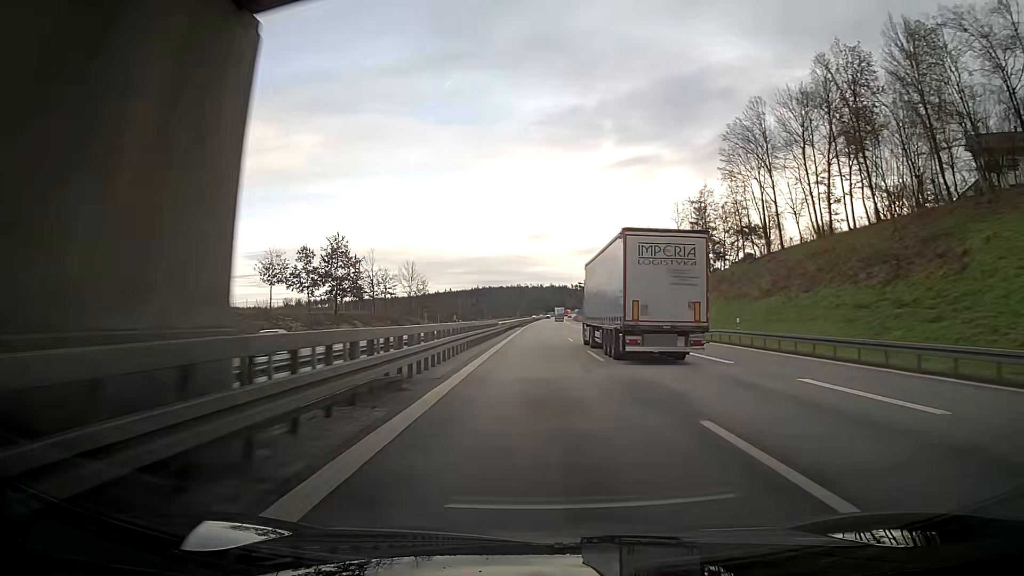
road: motorway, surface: asphalt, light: Day
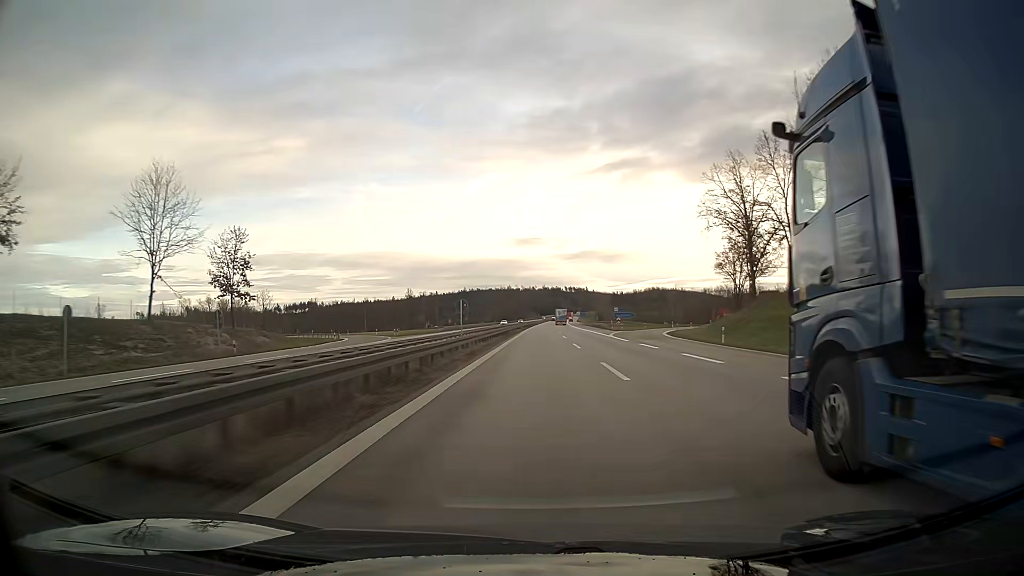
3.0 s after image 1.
(+0.7, +95.0) m; +1°
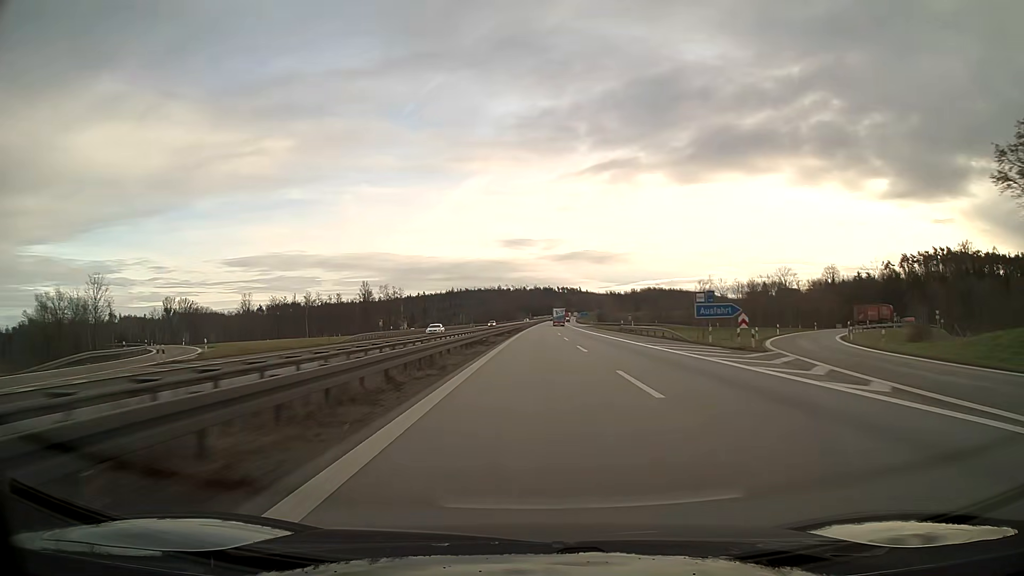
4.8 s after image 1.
(+0.3, +57.0) m; +1°
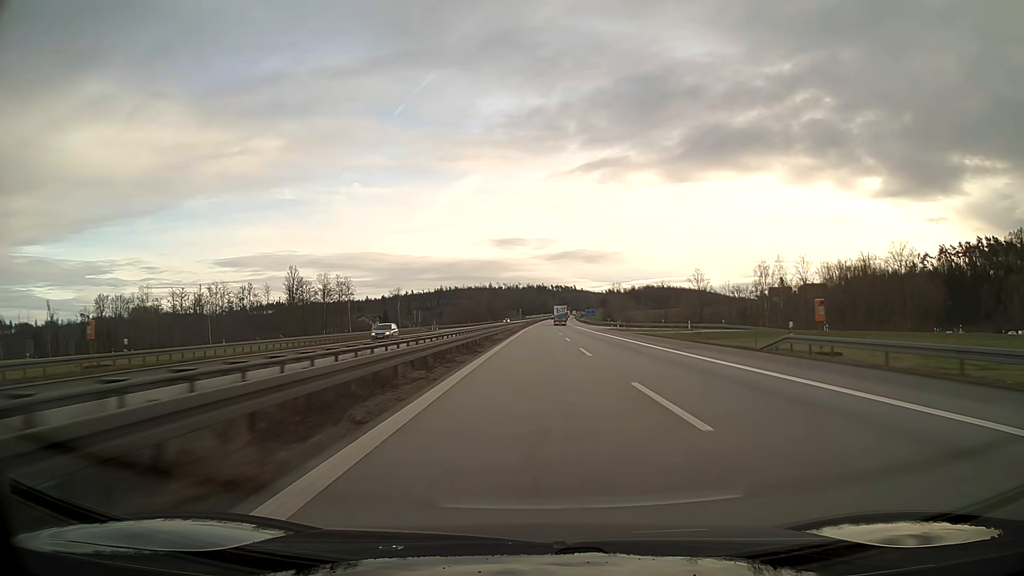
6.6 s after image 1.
(+0.3, +57.0) m; +1°
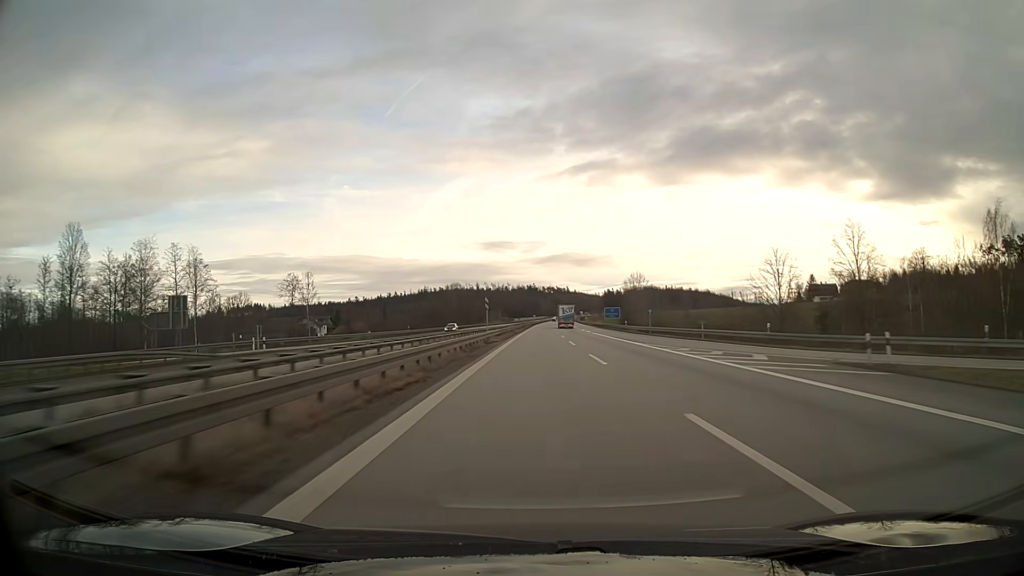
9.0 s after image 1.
(+0.5, +75.9) m; +1°
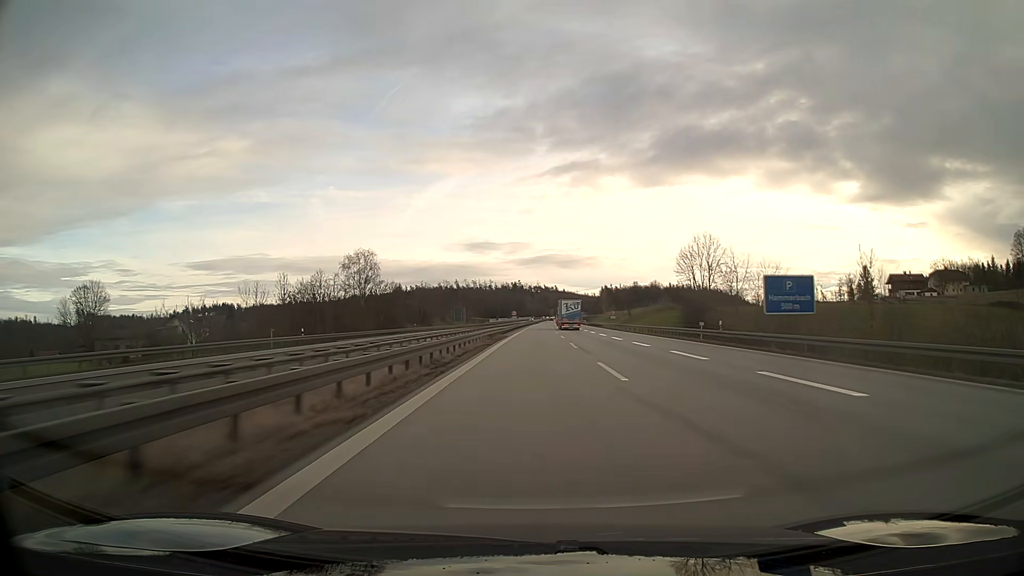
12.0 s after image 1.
(+1.0, +95.2) m; +1°
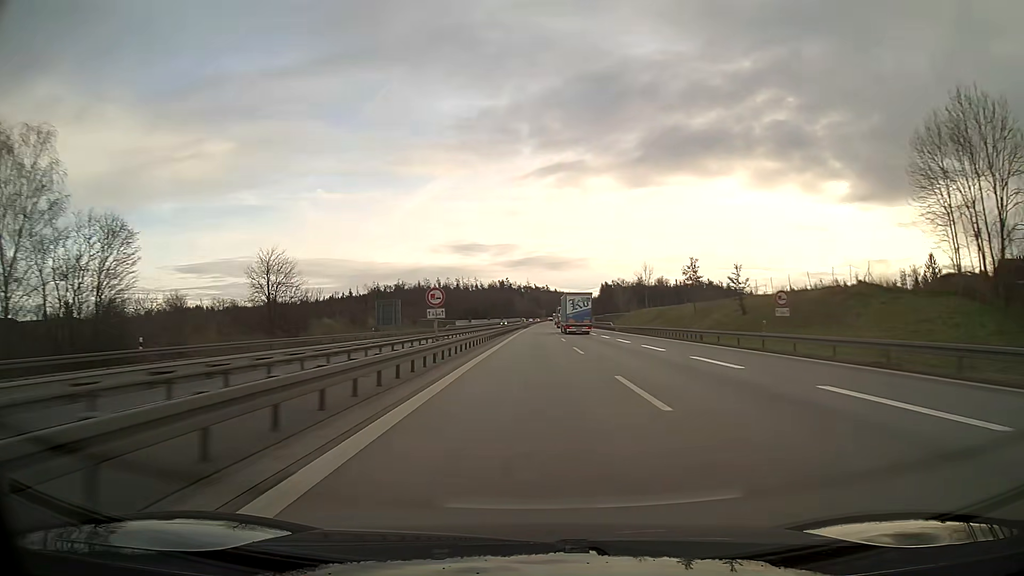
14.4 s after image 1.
(+0.5, +76.2) m; +1°
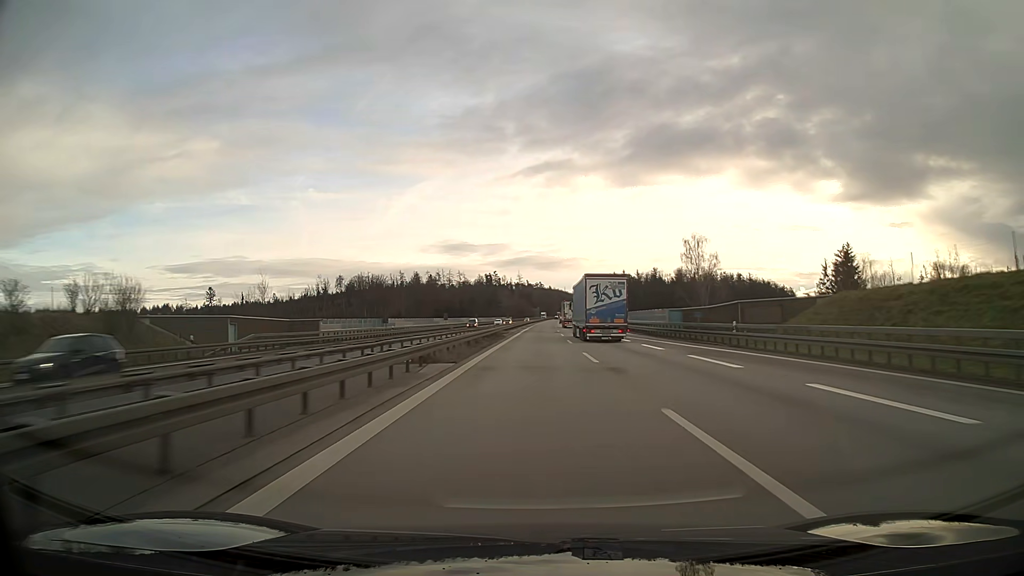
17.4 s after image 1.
(+0.5, +95.2) m; +1°
